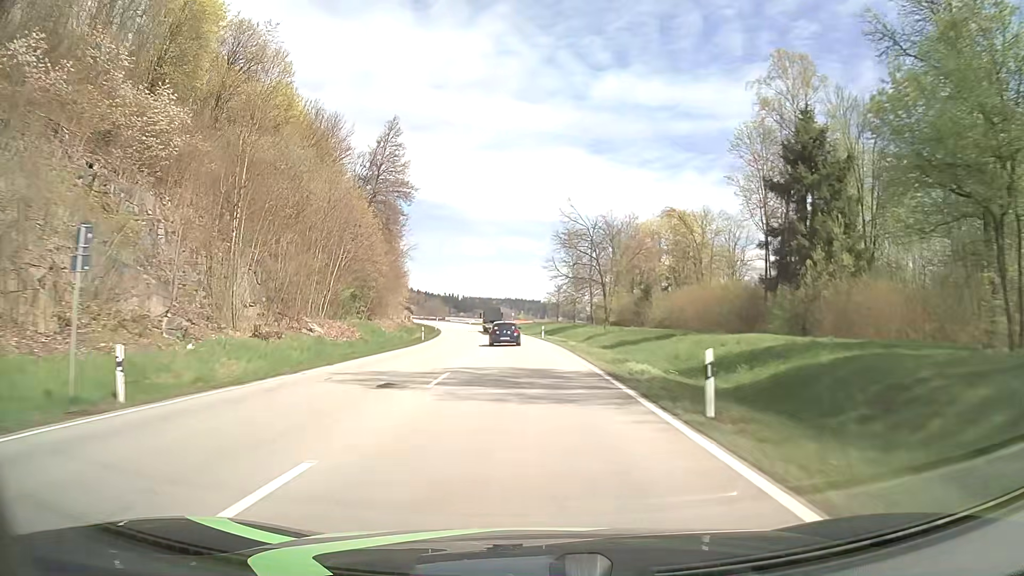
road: primary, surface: asphalt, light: Day
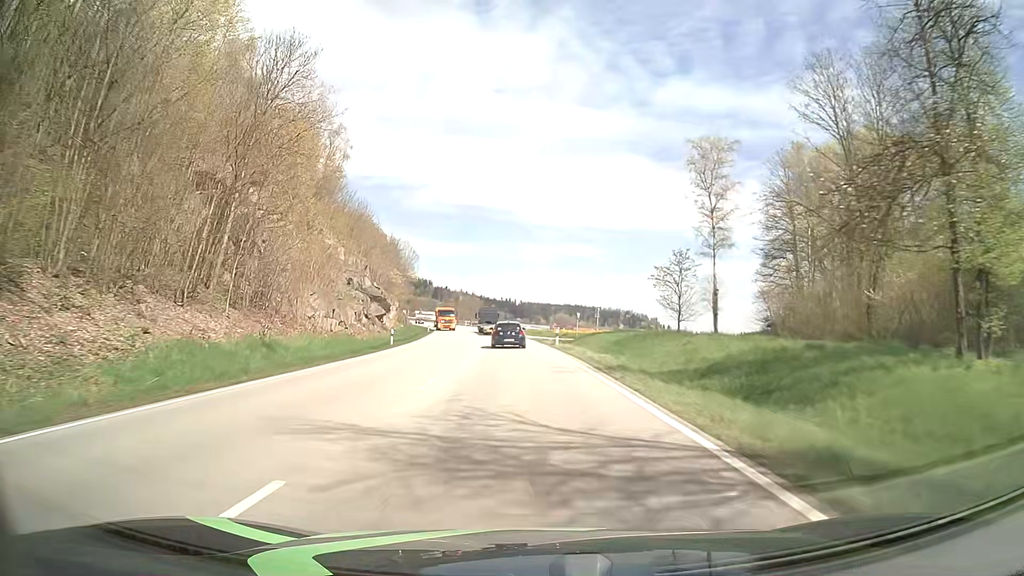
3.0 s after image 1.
(-2.4, +60.5) m; -5°
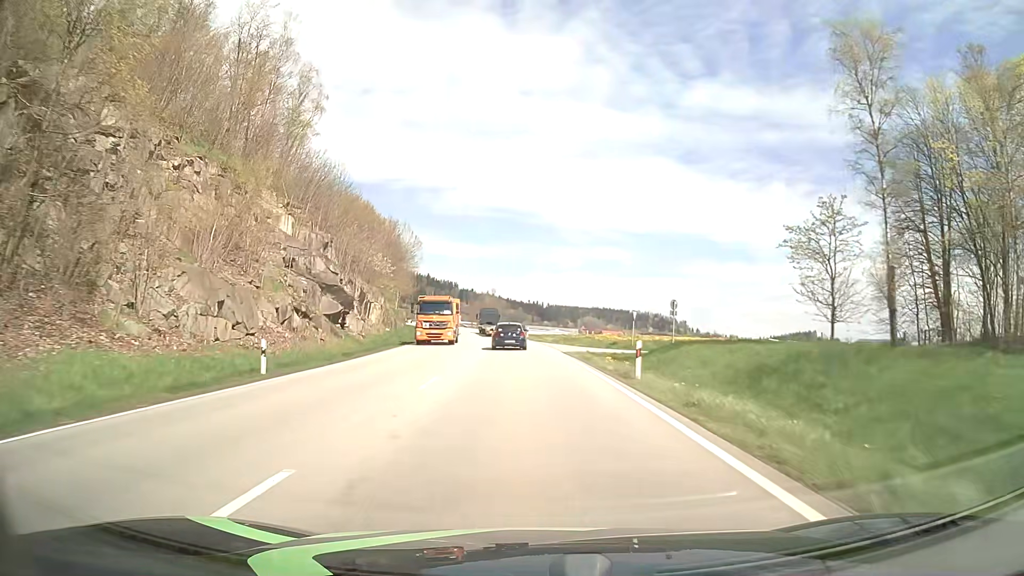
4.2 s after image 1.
(-0.5, +23.2) m; -2°
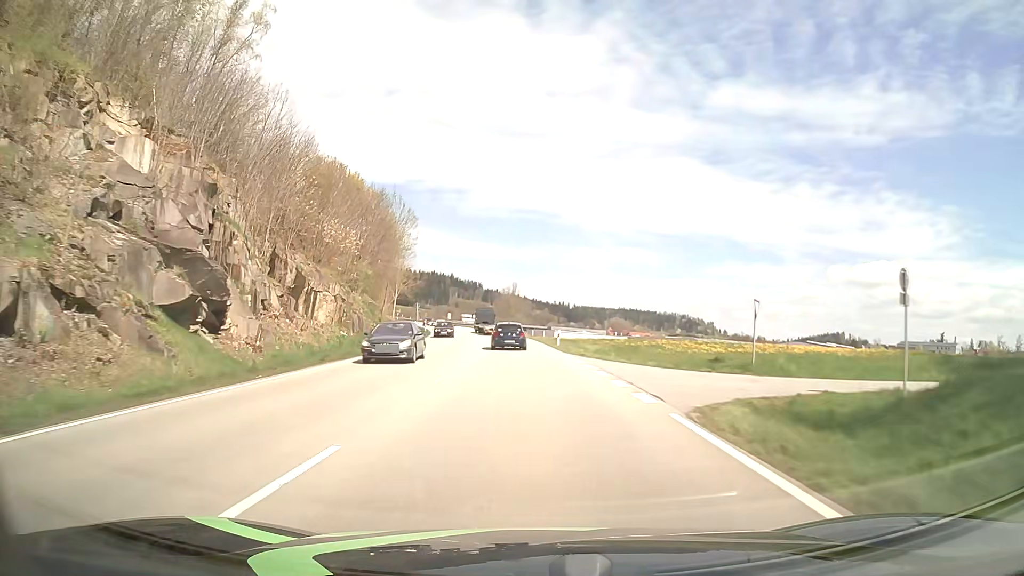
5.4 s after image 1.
(-0.4, +22.8) m; -2°
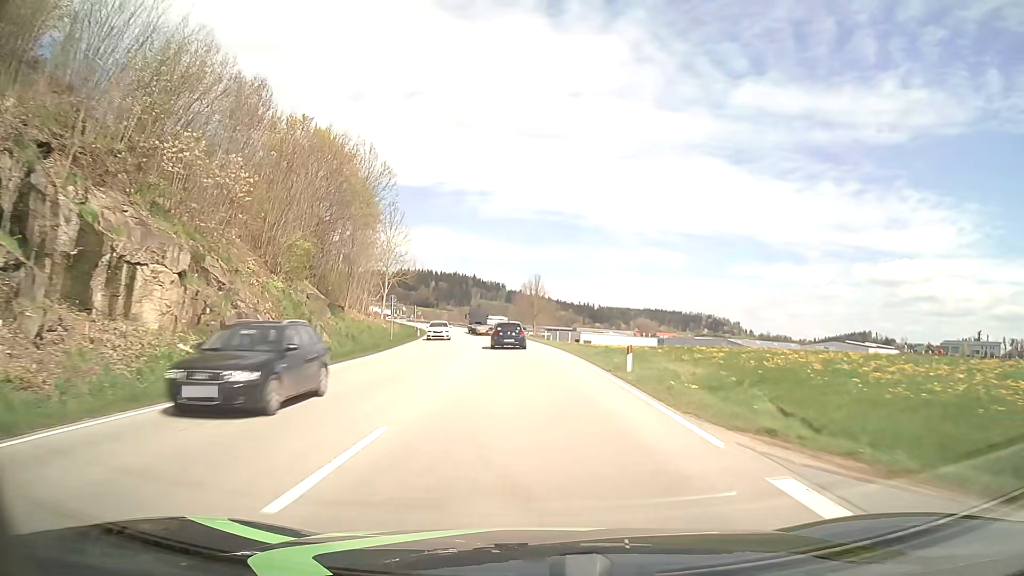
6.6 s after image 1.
(-0.4, +22.4) m; -2°
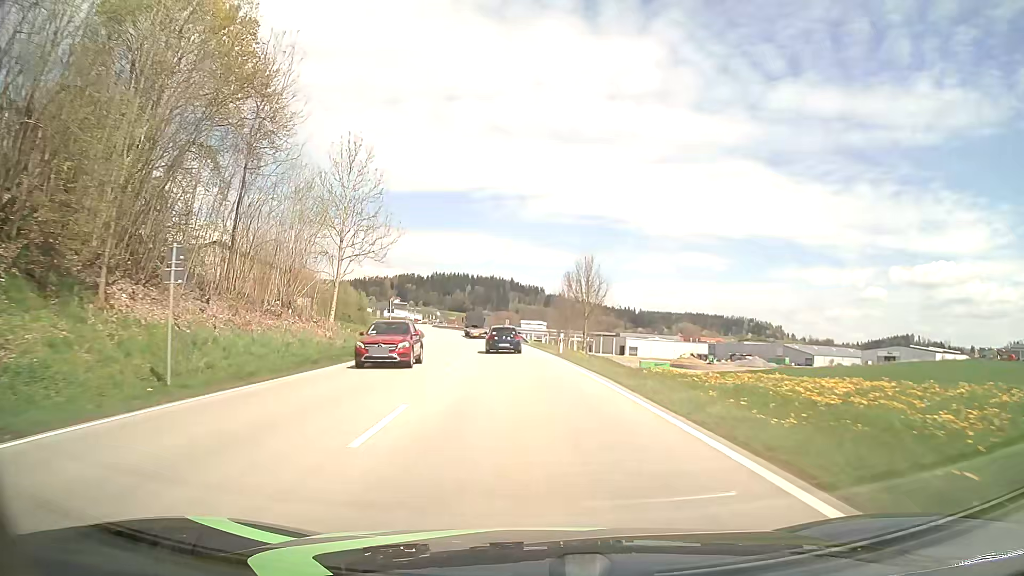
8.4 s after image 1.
(-0.9, +33.1) m; -3°
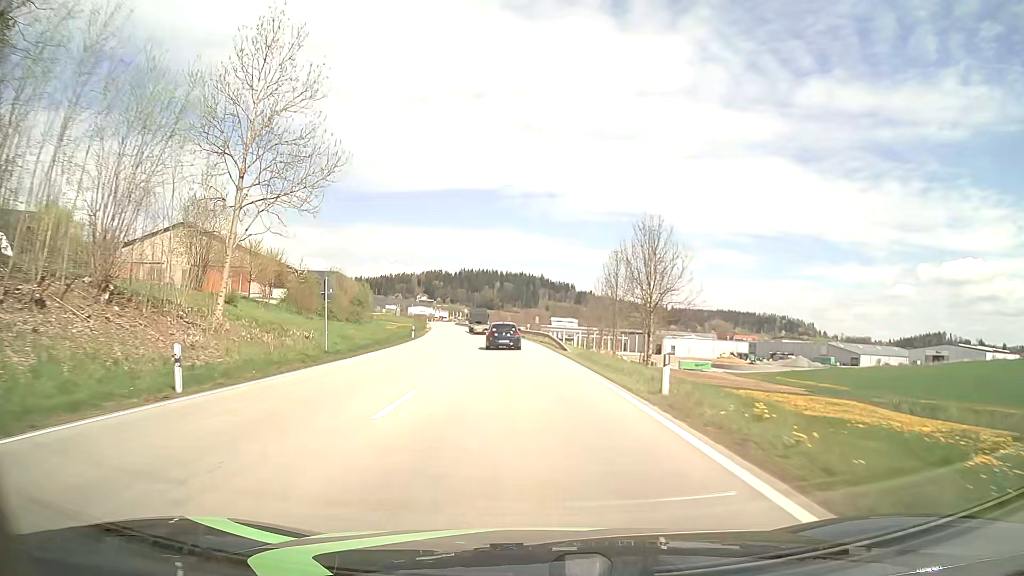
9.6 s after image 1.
(-0.5, +21.8) m; -3°
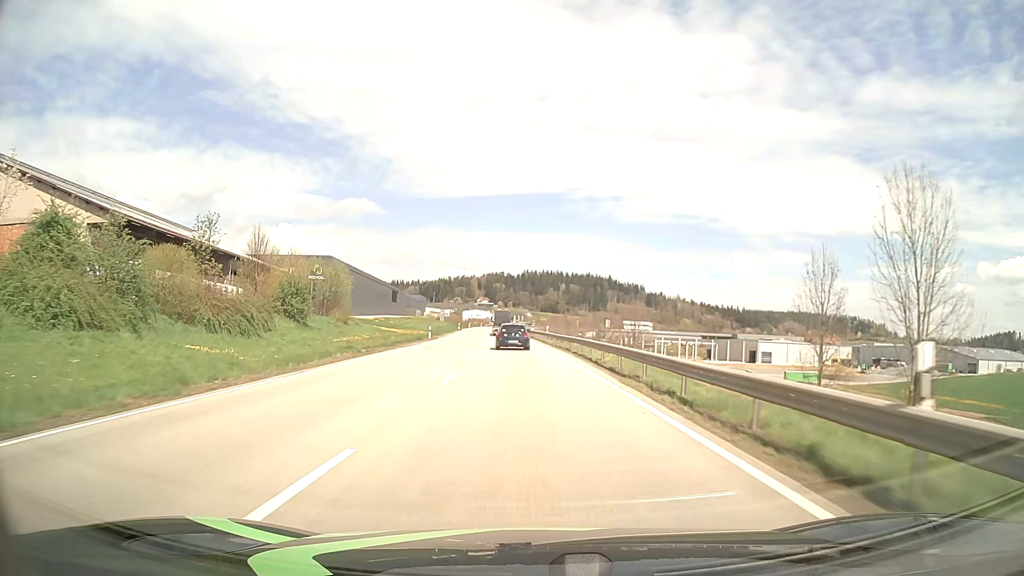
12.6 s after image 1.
(-2.8, +54.1) m; -6°
(0, +10) (0, +20) (-1, +30) (-1, +40) (-2, +50) (-2, +60) (-3, +70) (-4, +80) (-4, +90) (-5, +100) m
